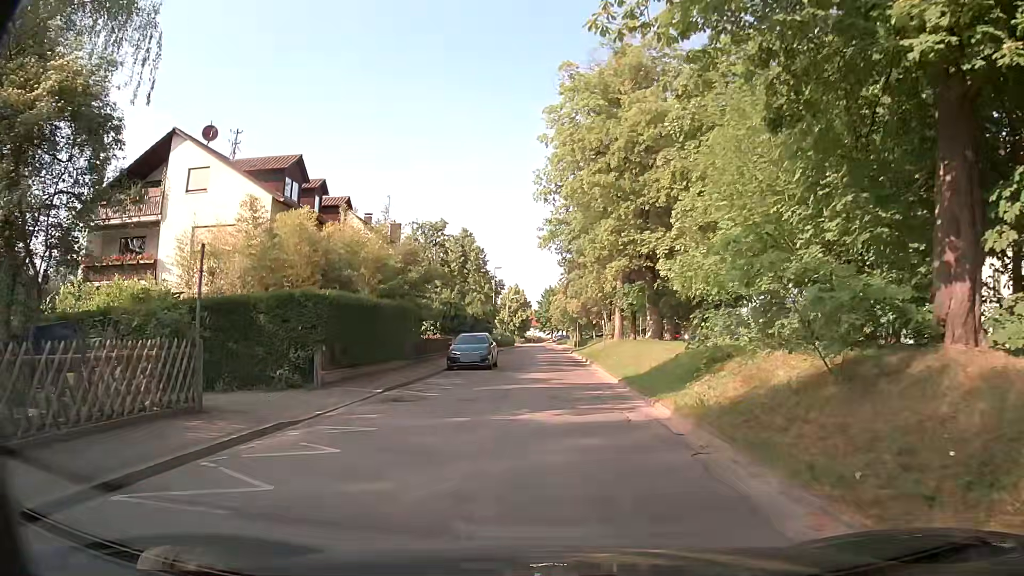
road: residential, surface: asphalt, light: Day
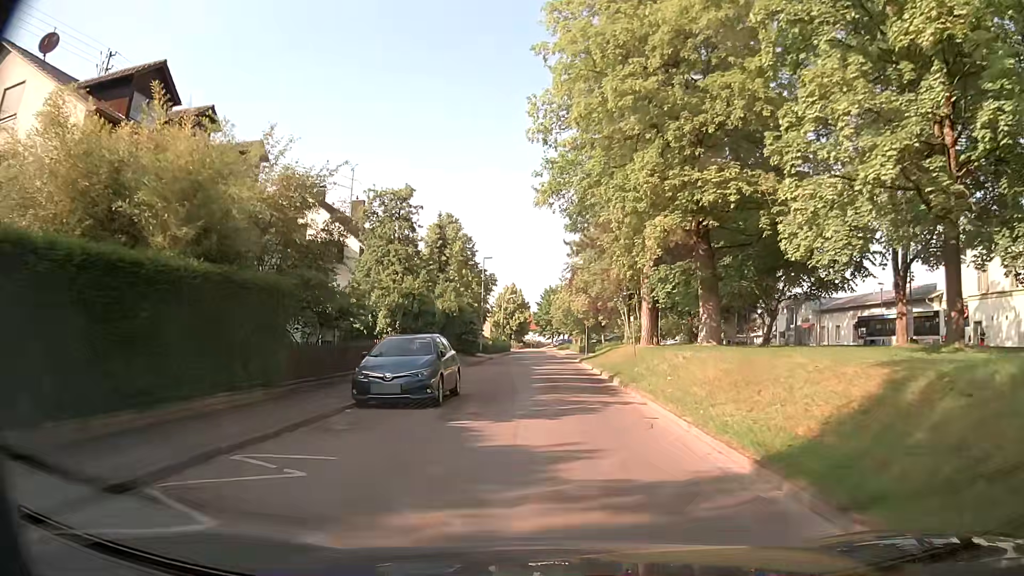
(0.0, +13.4) m; 0°
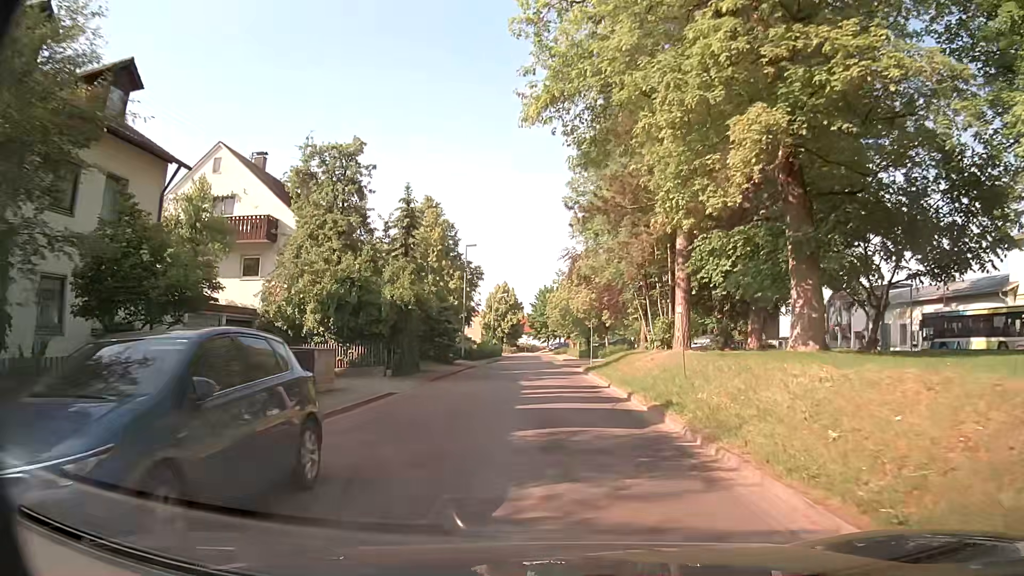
(+0.2, +10.2) m; +1°
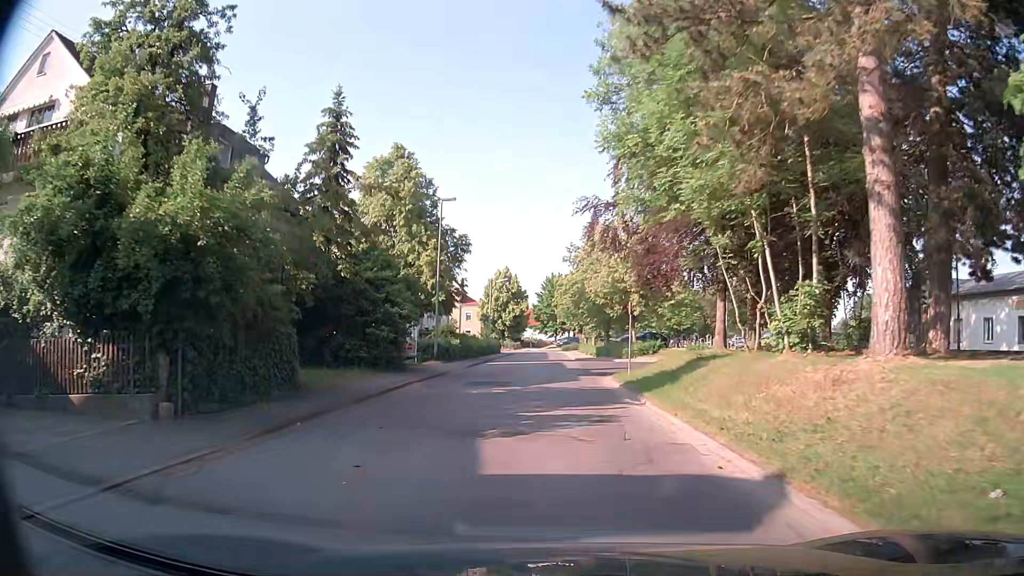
(0.0, +15.2) m; -1°
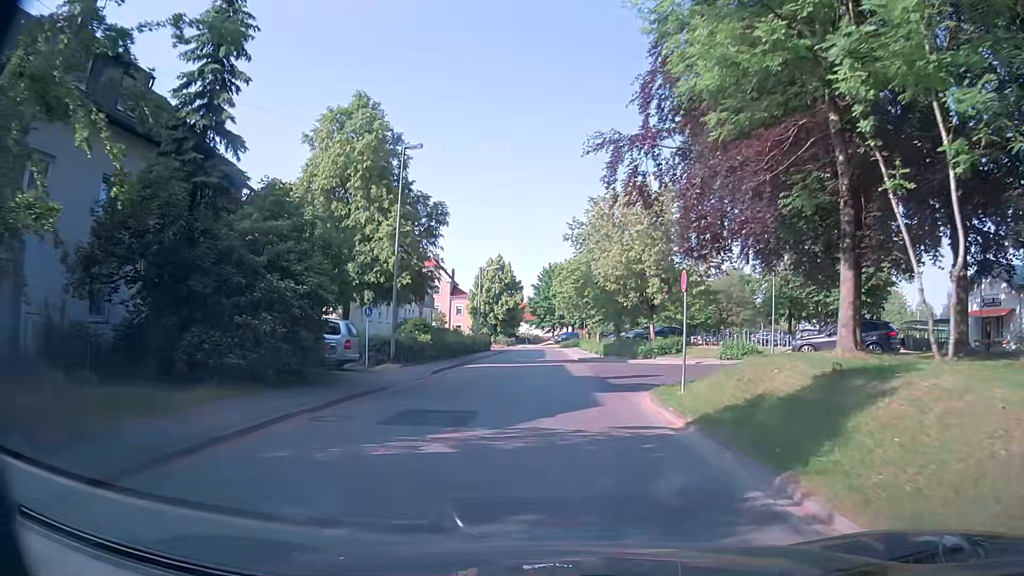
(+0.1, +9.6) m; 0°
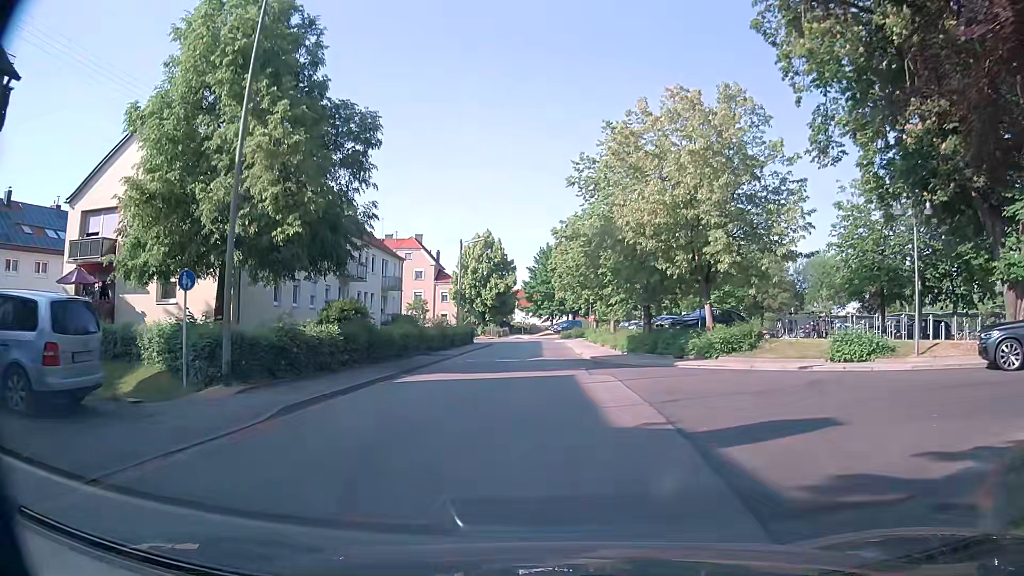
(+0.3, +14.1) m; 0°
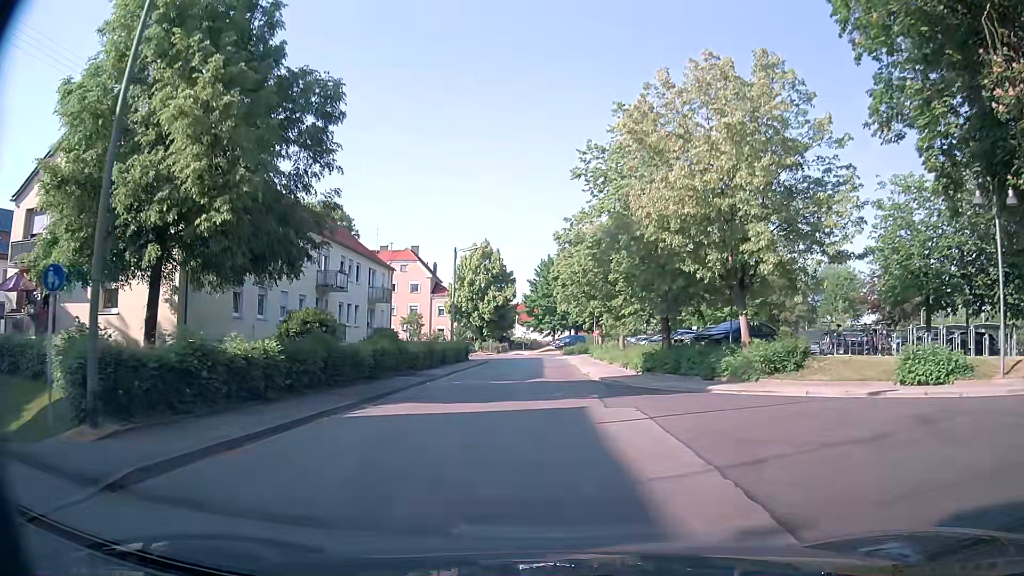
(+0.1, +4.4) m; +2°
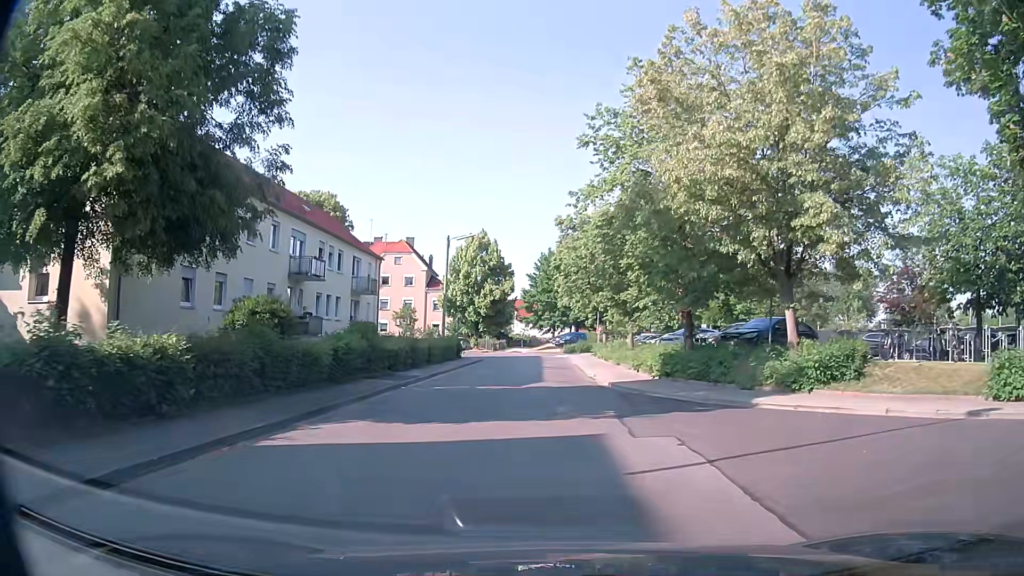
(0.0, +4.0) m; 0°
(0, +10) (0, +20) (0, +30) (0, +40) (0, +50) (-3, +60) (-10, +65) (-20, +66) (-30, +67) (-40, +67) m
